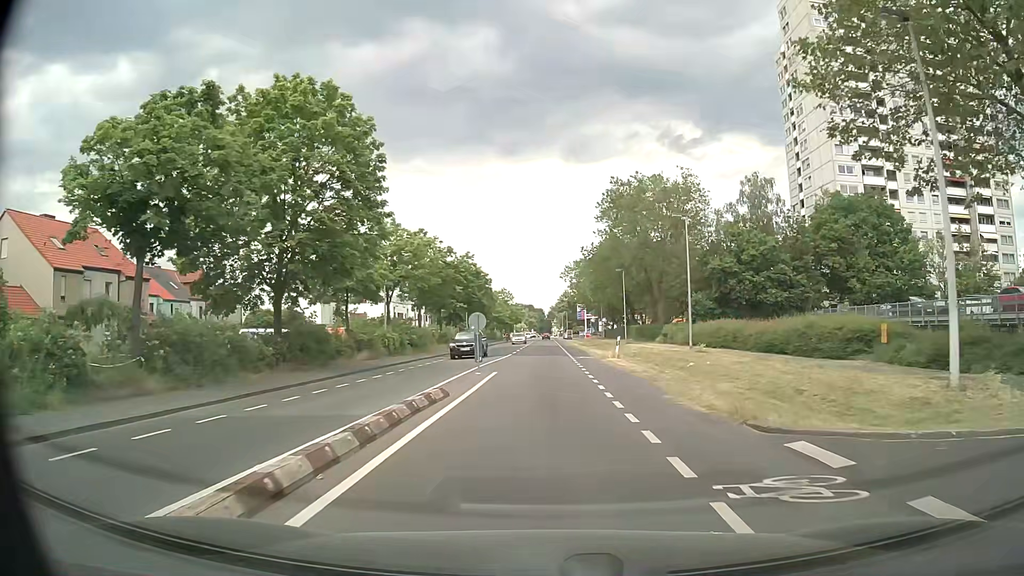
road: secondary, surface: asphalt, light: Day
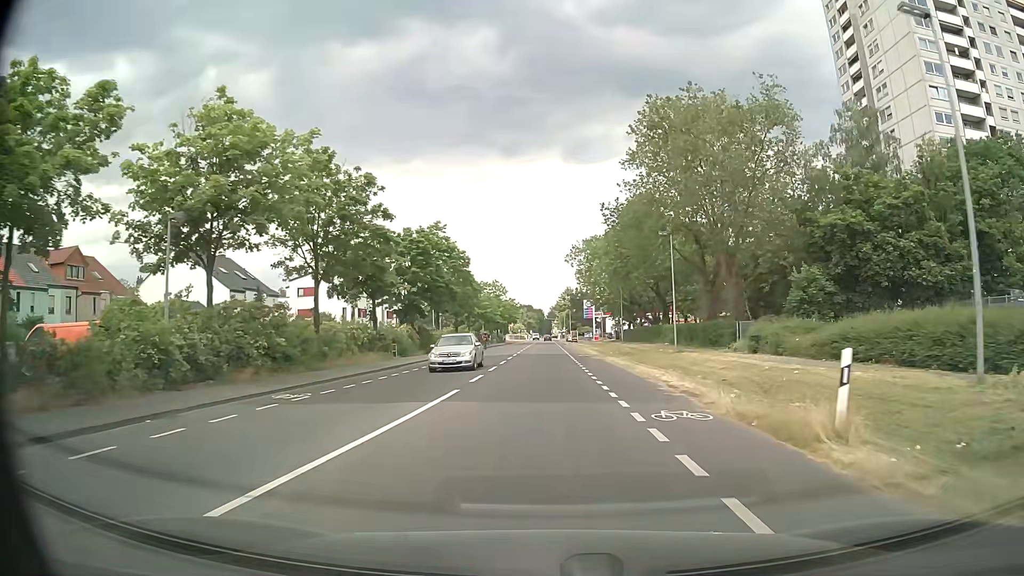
(-0.1, +26.3) m; 0°
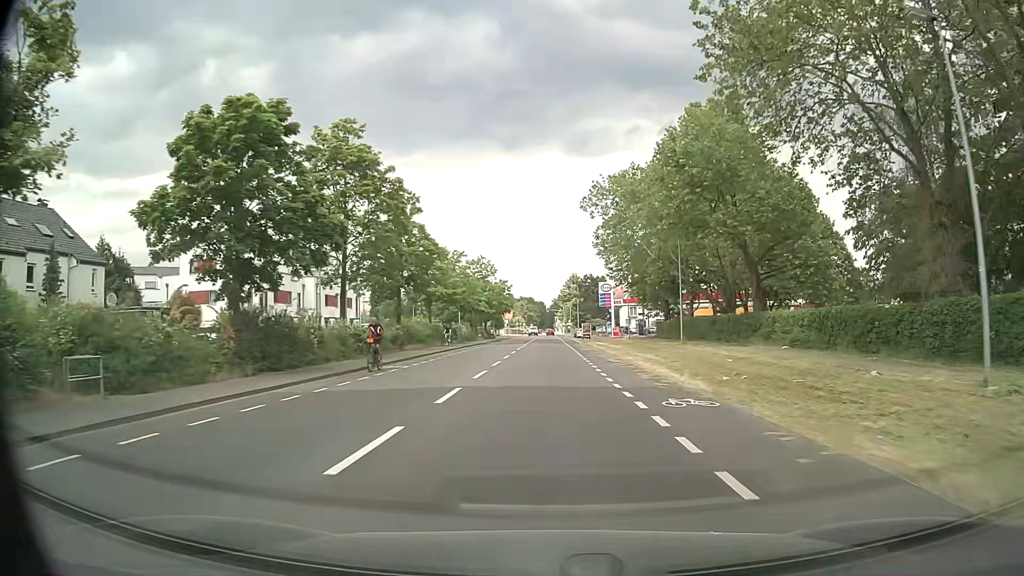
(-0.1, +31.4) m; 0°
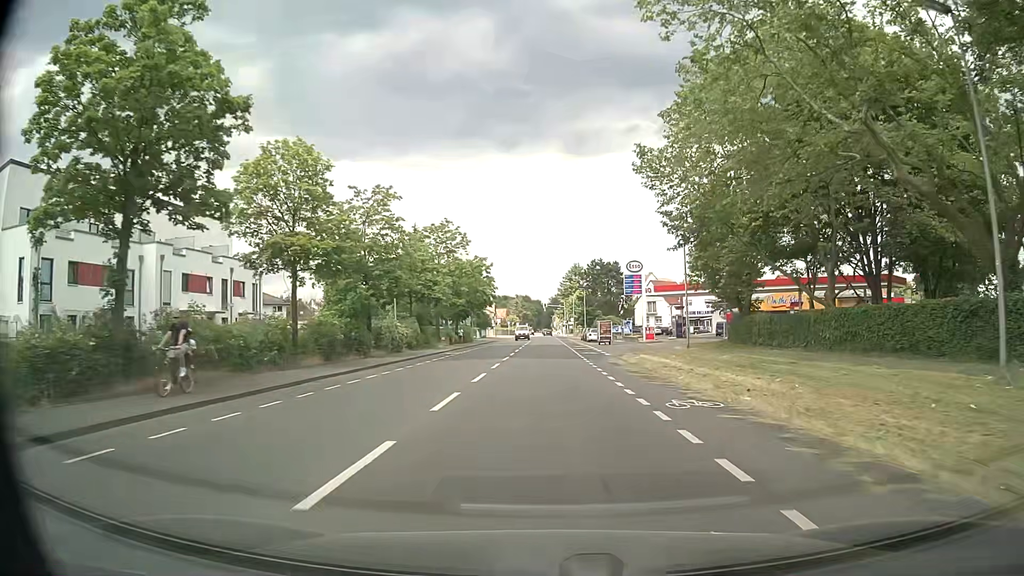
(+0.1, +31.5) m; +1°
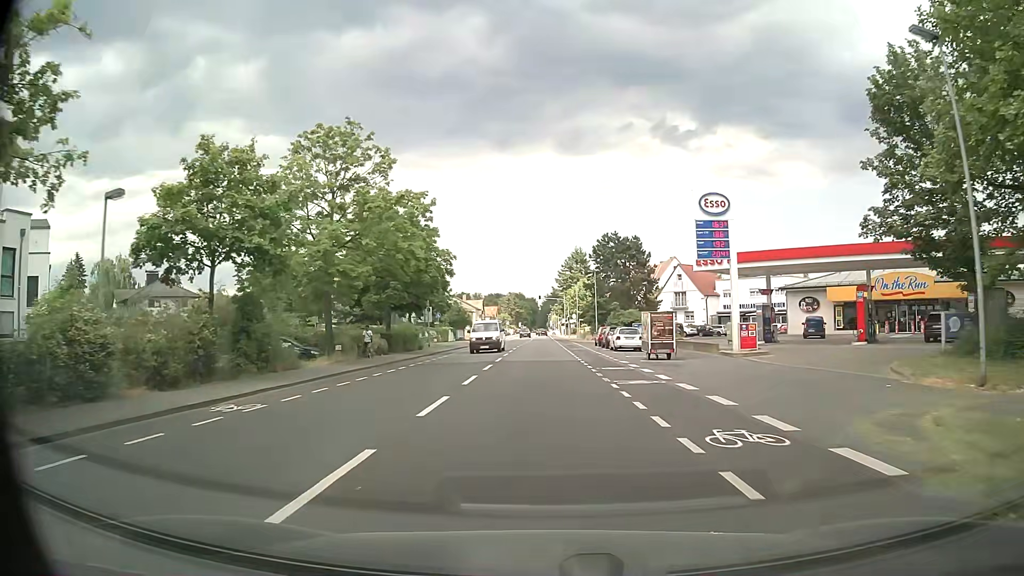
(-0.1, +30.7) m; 0°
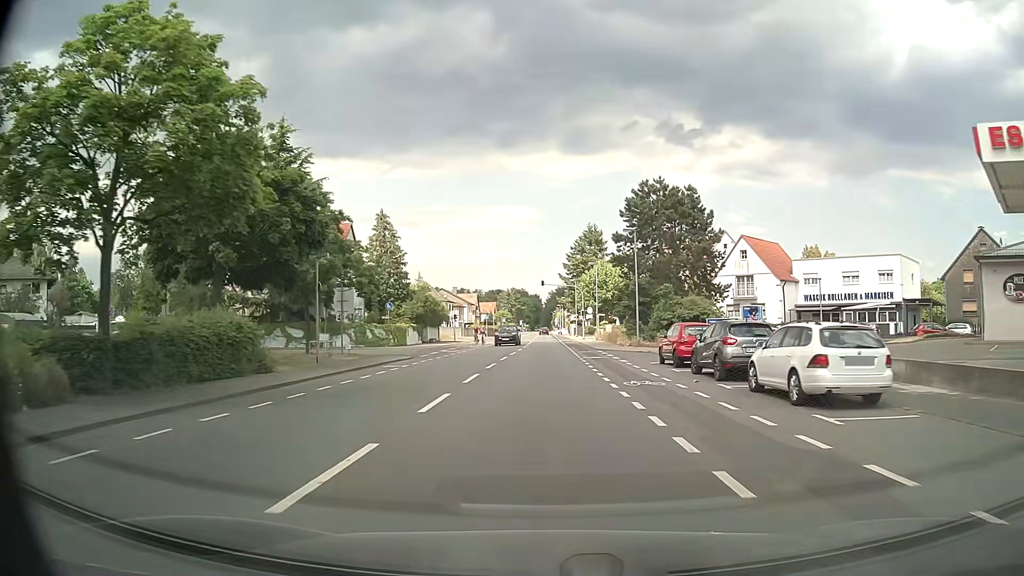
(+0.1, +29.9) m; 0°
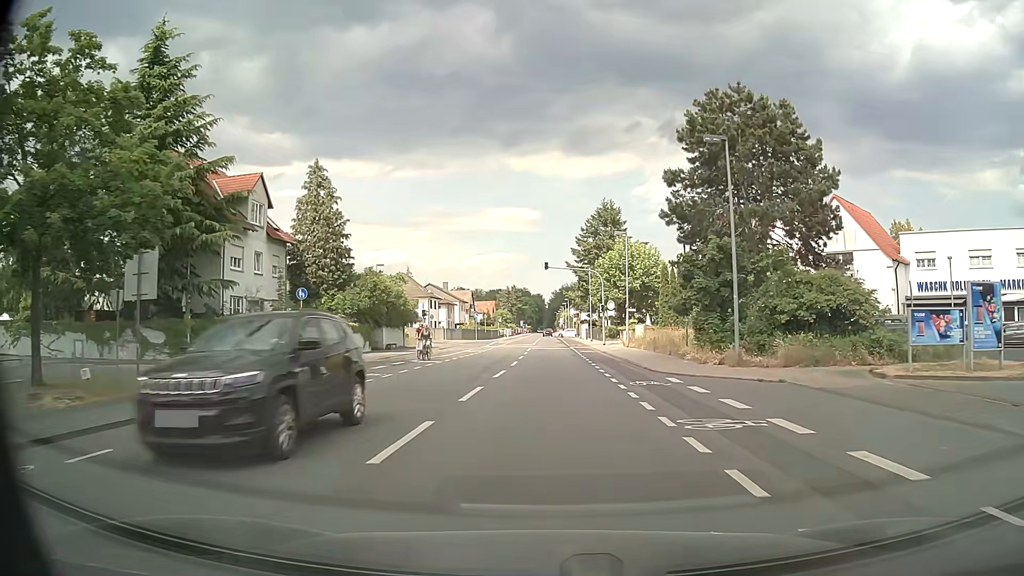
(-0.2, +21.9) m; -1°
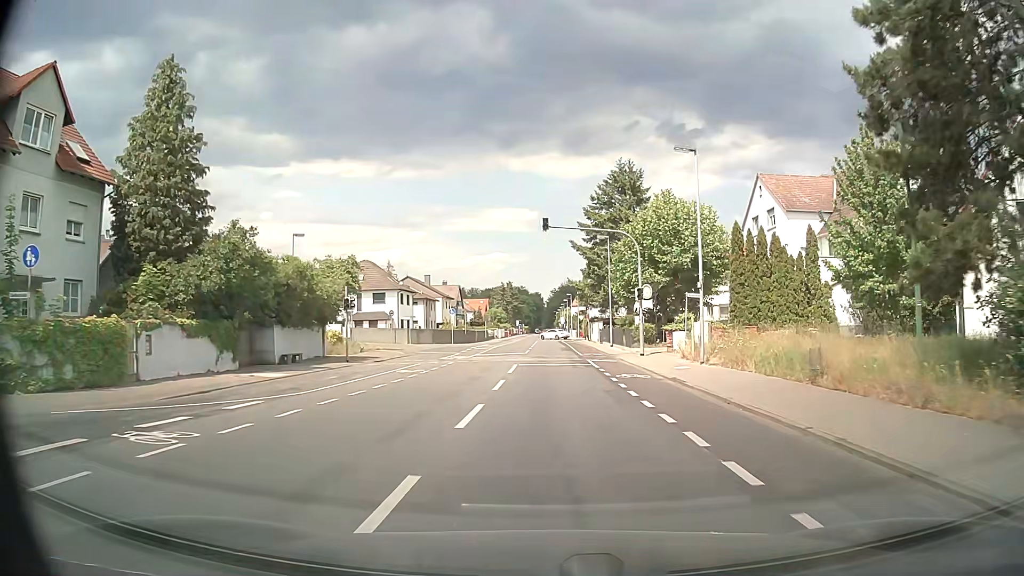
(+0.1, +21.5) m; 0°
(0, +10) (0, +20) (0, +30) (0, +40) (0, +50) (0, +60) (0, +70) (0, +80) (0, +90) (0, +100) m
